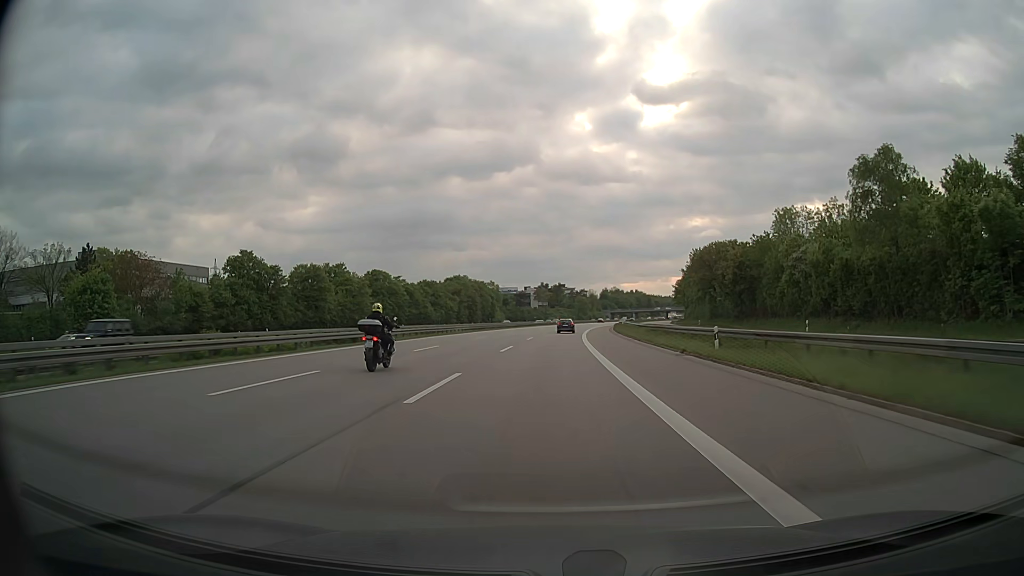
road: motorway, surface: asphalt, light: Day
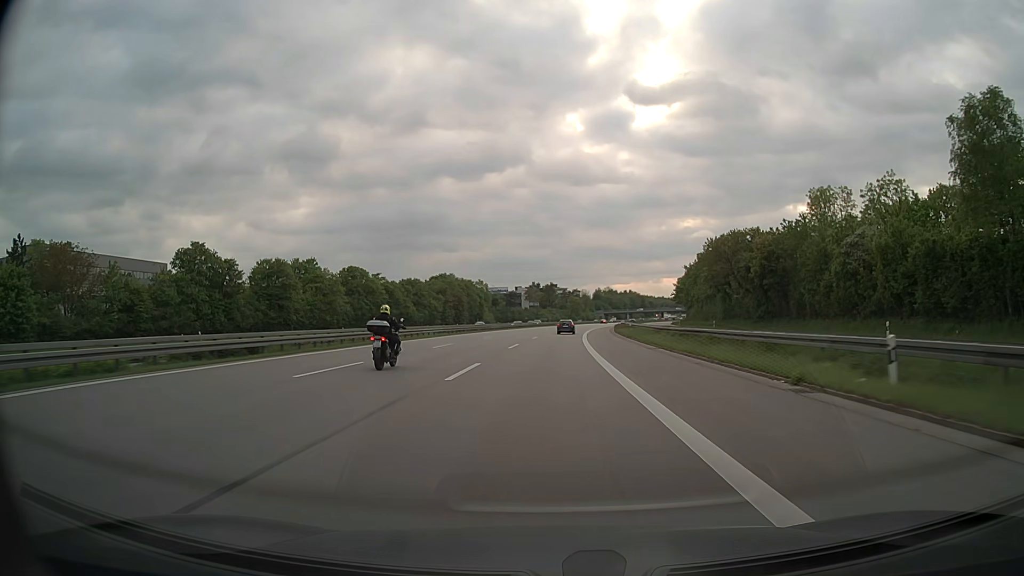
(+0.1, +13.4) m; +1°
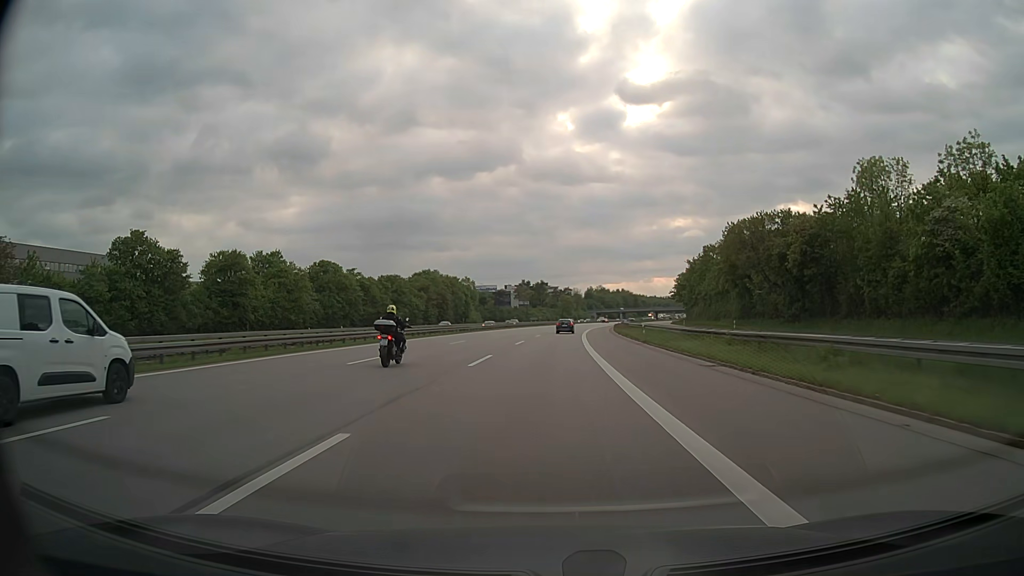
(+0.1, +13.4) m; +1°
(0, +10) (0, +20) (0, +30) (+1, +40) (+1, +50) (+2, +60) (+2, +70) (+3, +80) (+4, +90) (+5, +100) m
